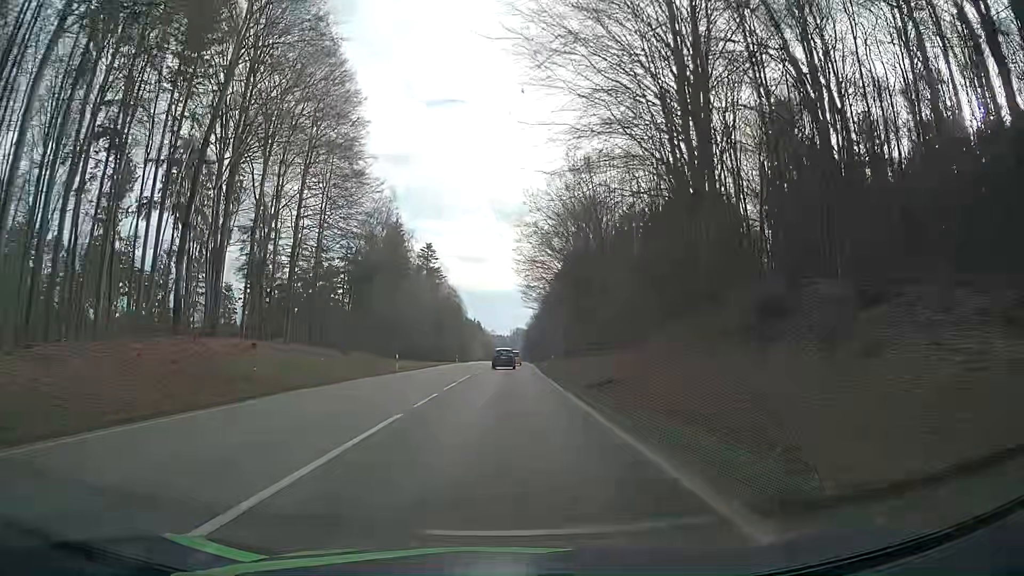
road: secondary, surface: asphalt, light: Day
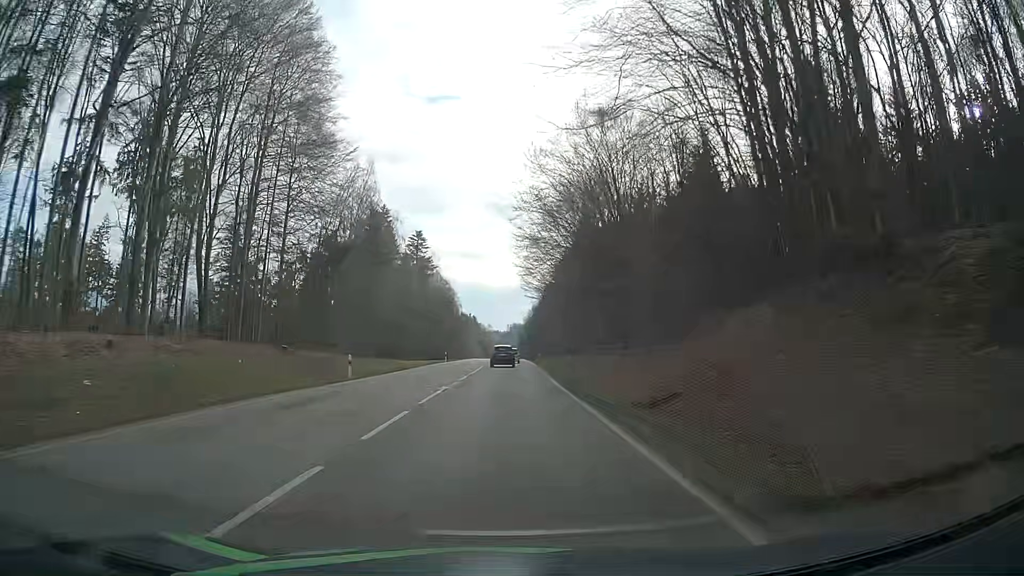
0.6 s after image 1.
(0.0, +11.8) m; 0°
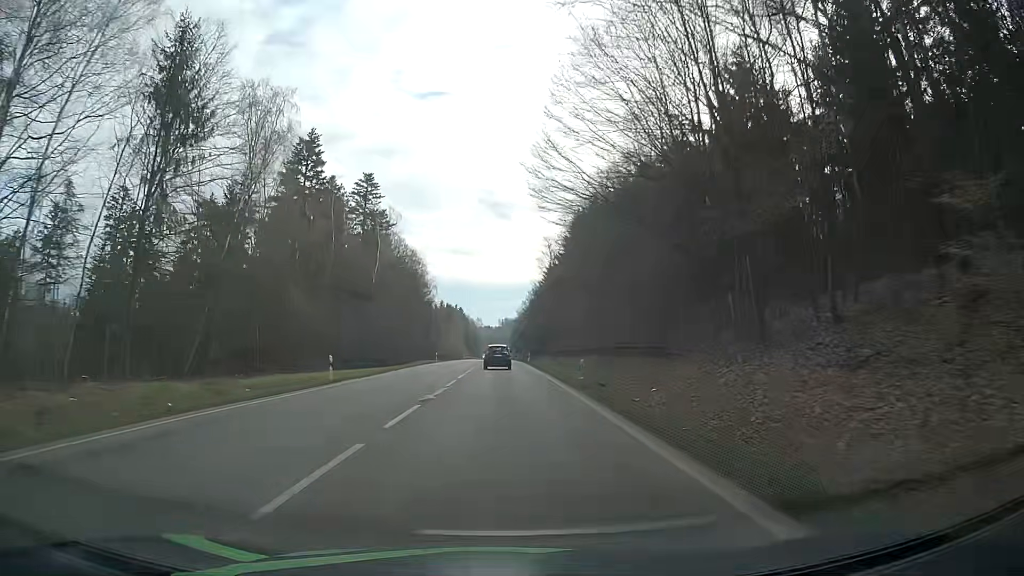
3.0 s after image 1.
(+0.1, +46.2) m; 0°
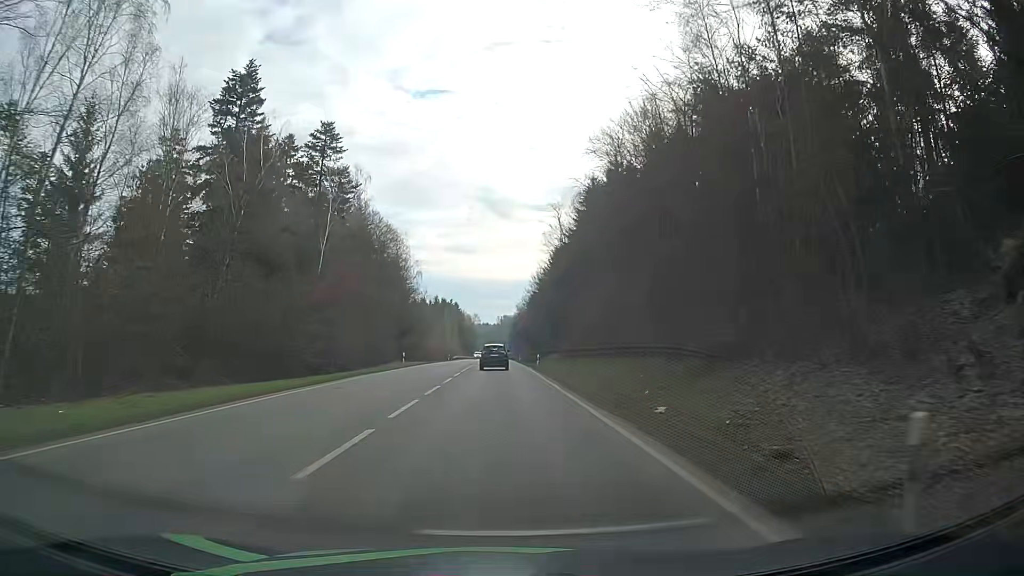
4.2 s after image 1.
(+0.3, +23.0) m; +1°
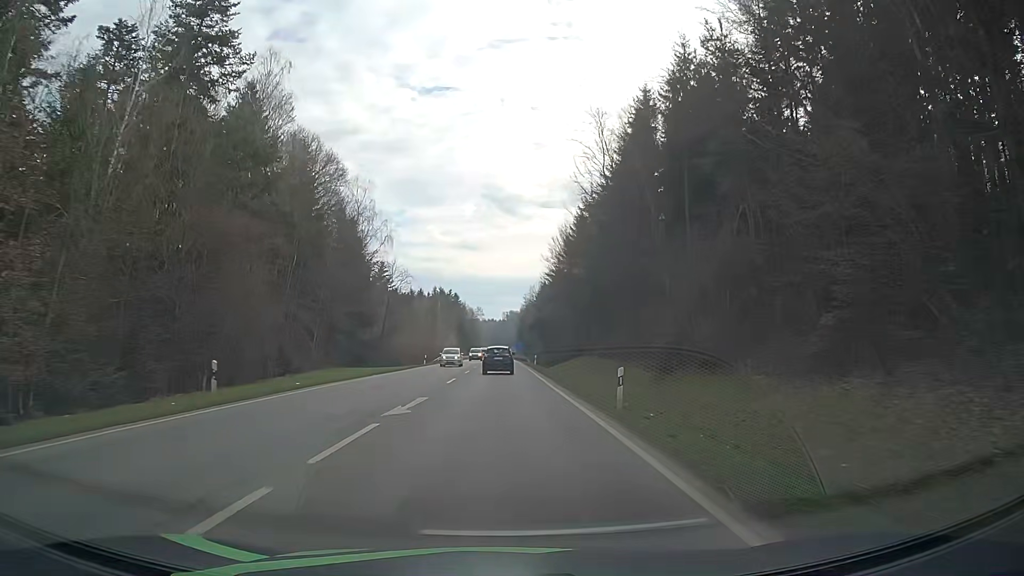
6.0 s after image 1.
(0.0, +34.8) m; 0°
(0, +10) (0, +20) (0, +30) (0, +40) (0, +50) (0, +60) (0, +70) (0, +80) (0, +90) (0, +100) m
